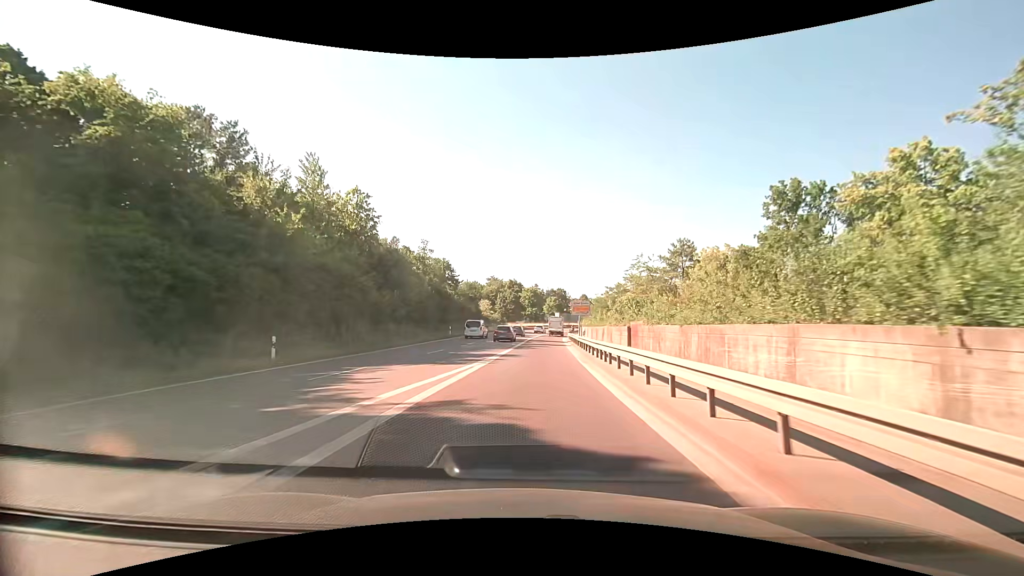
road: trunk_link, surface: asphalt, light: Day
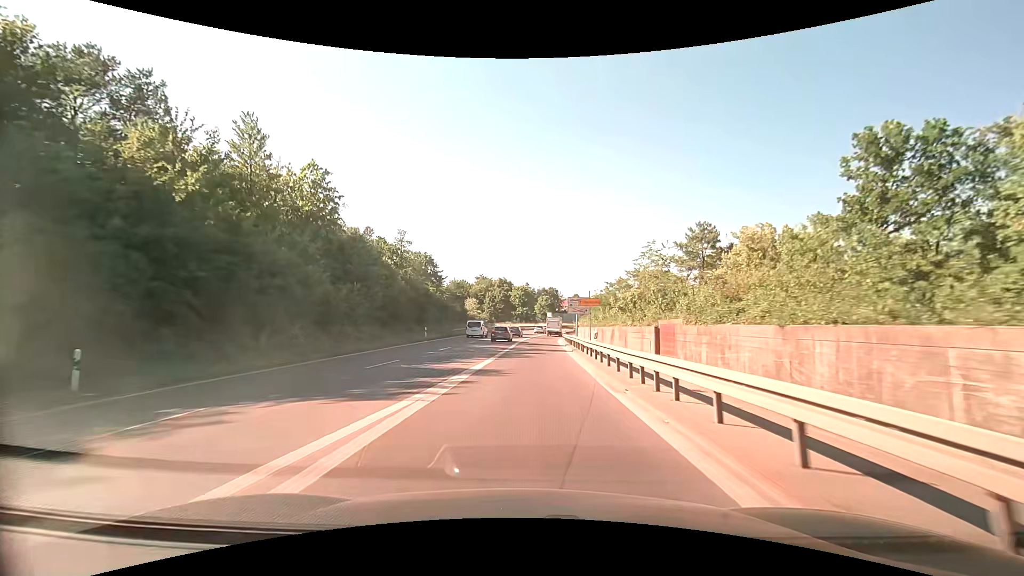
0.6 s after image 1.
(0.0, +8.6) m; +1°
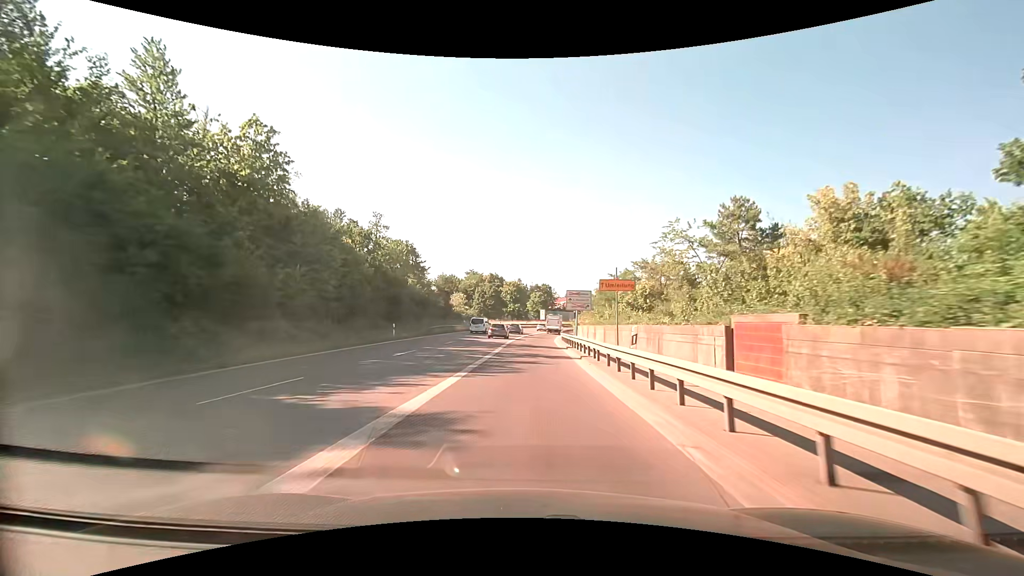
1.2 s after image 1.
(0.0, +8.6) m; +1°
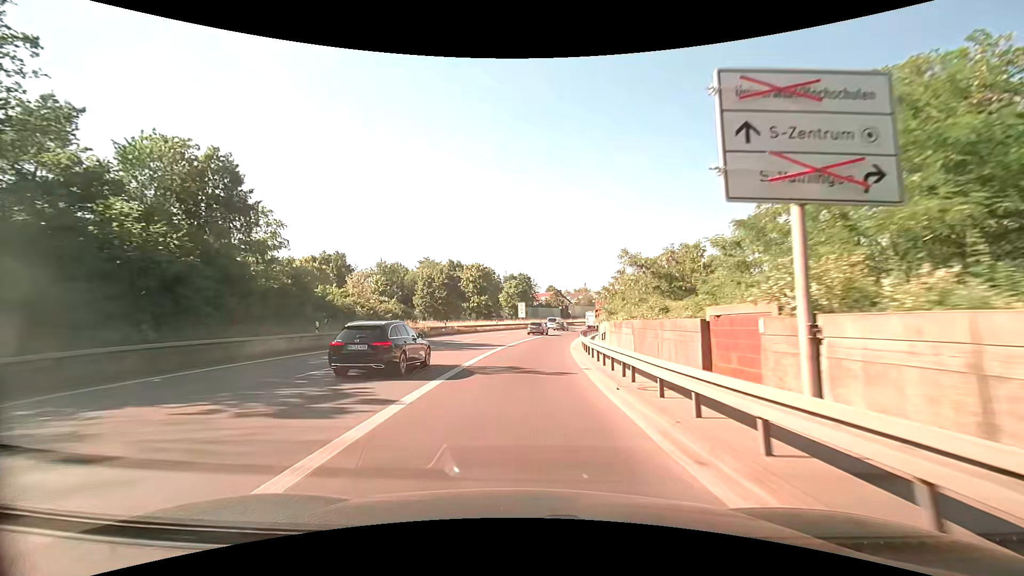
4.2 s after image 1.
(+1.0, +43.5) m; +3°
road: trunk
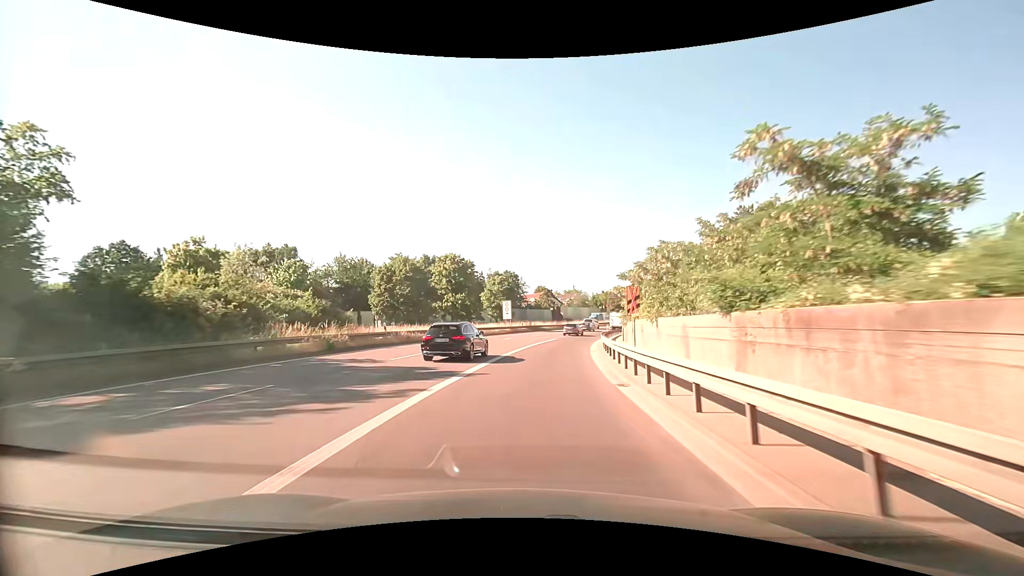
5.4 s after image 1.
(+0.2, +17.5) m; +1°
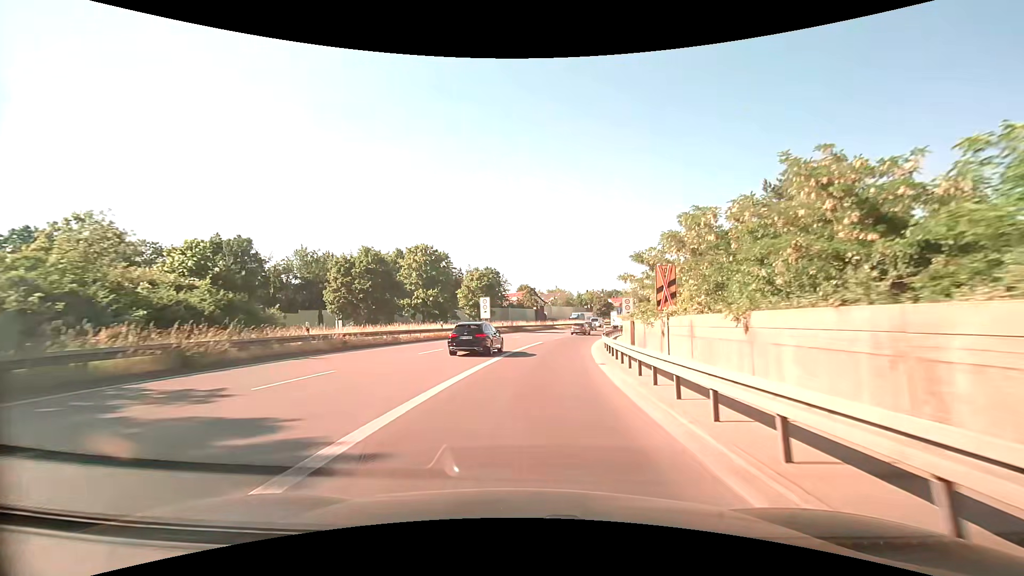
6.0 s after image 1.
(+0.1, +8.6) m; +2°
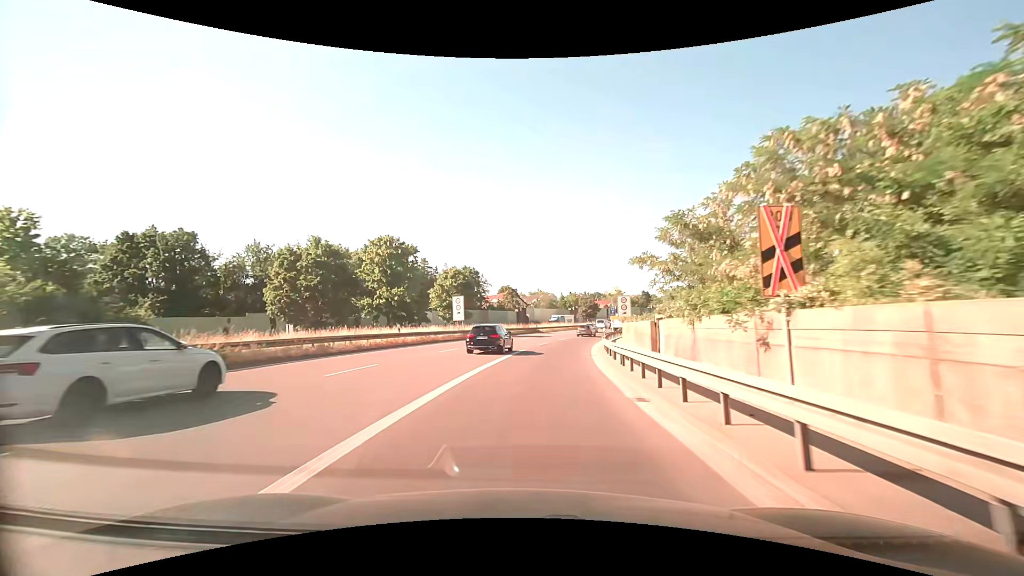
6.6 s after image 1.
(+0.2, +8.5) m; +2°
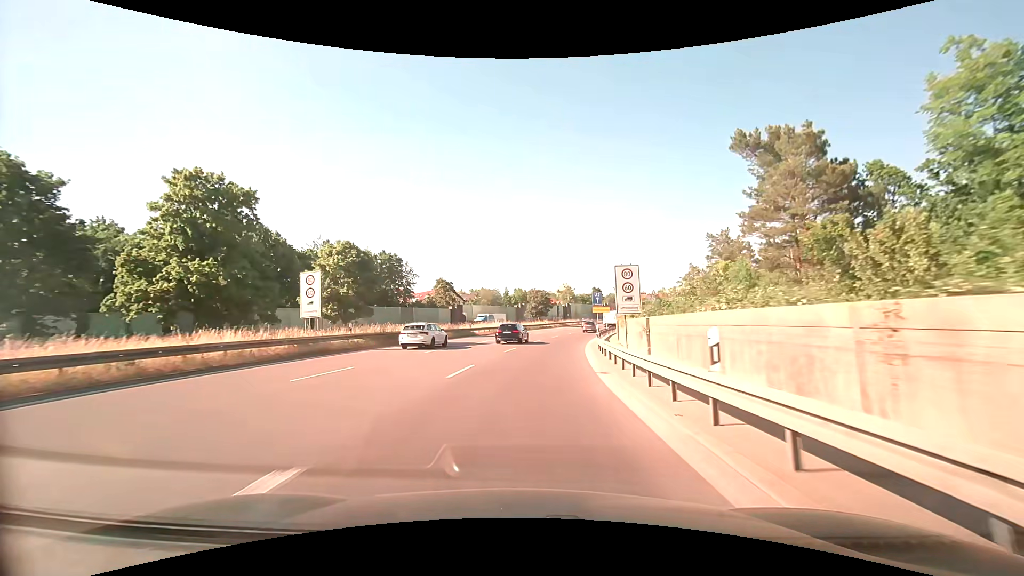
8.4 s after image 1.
(+1.5, +24.4) m; +7°
(0, +10) (+1, +20) (+2, +30) (+3, +40) (+5, +50) (+7, +60) (+9, +69) (+11, +79) (+14, +89) (+17, +98) m
